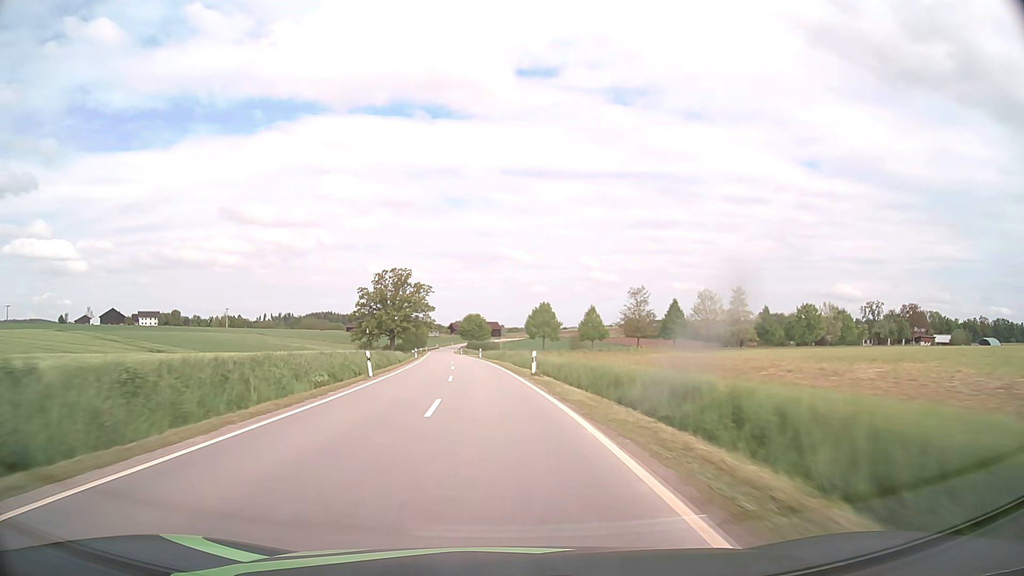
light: Day
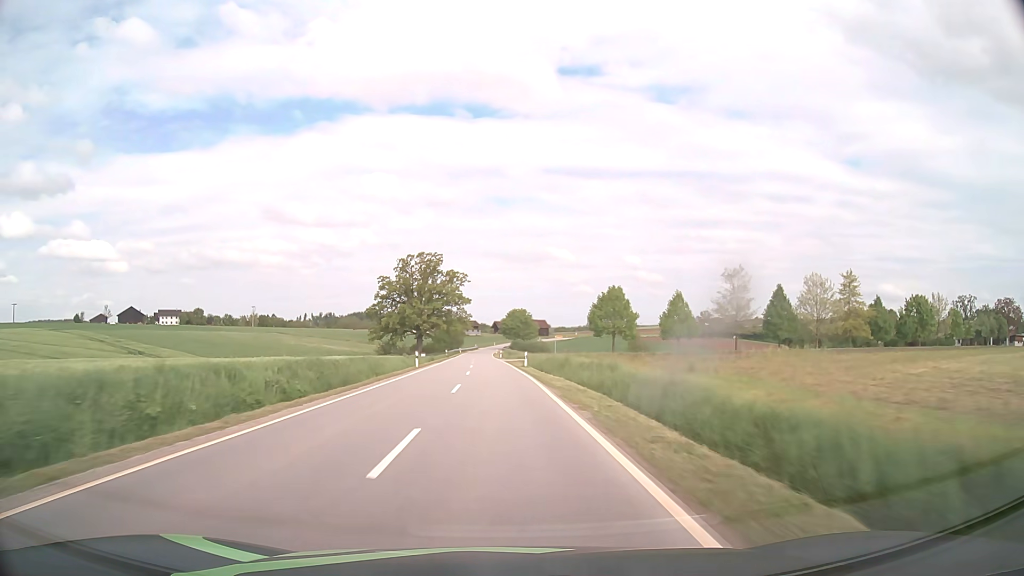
(-1.2, +30.0) m; -4°
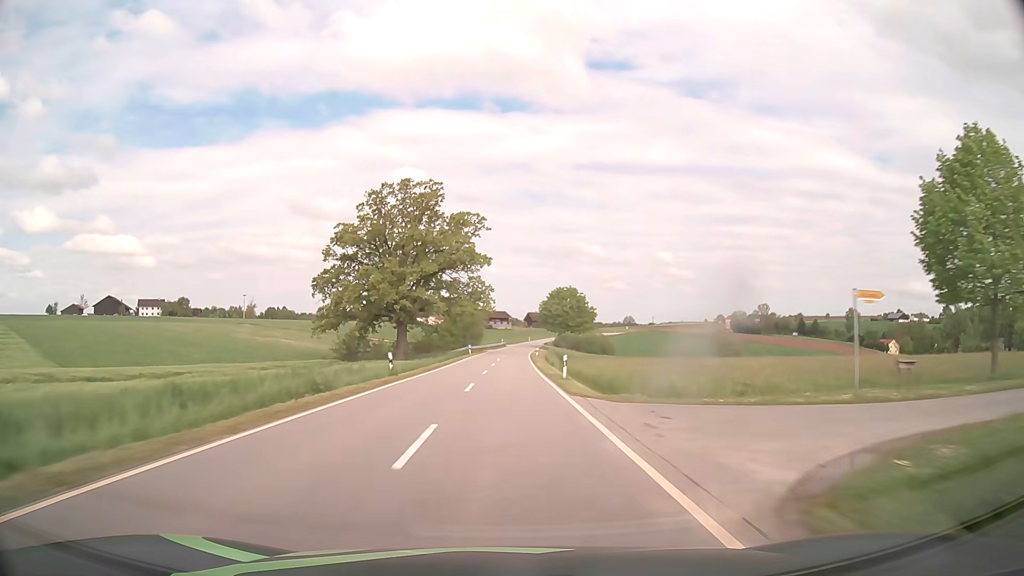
(-1.8, +60.6) m; -3°
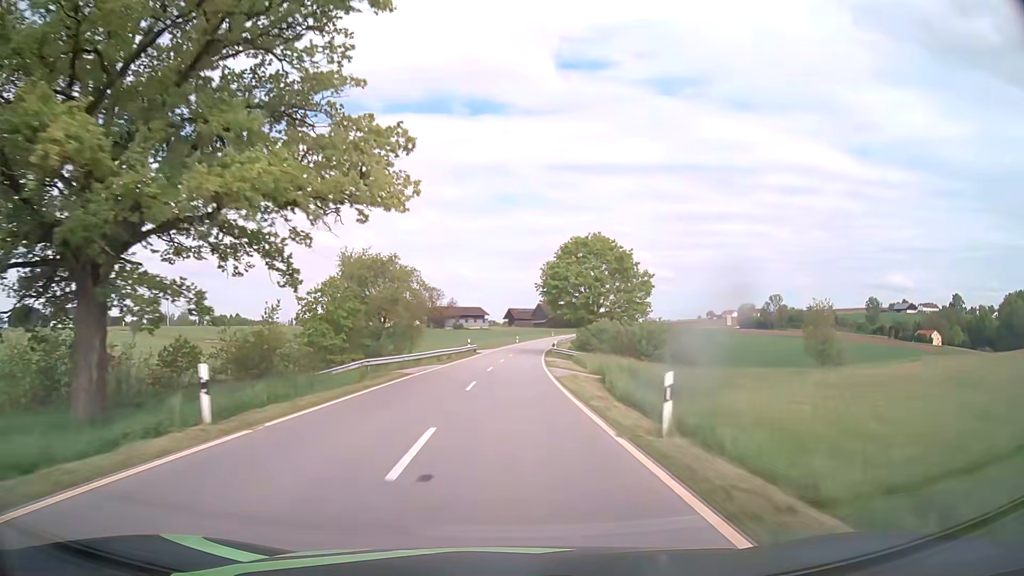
(+0.6, +61.7) m; +2°
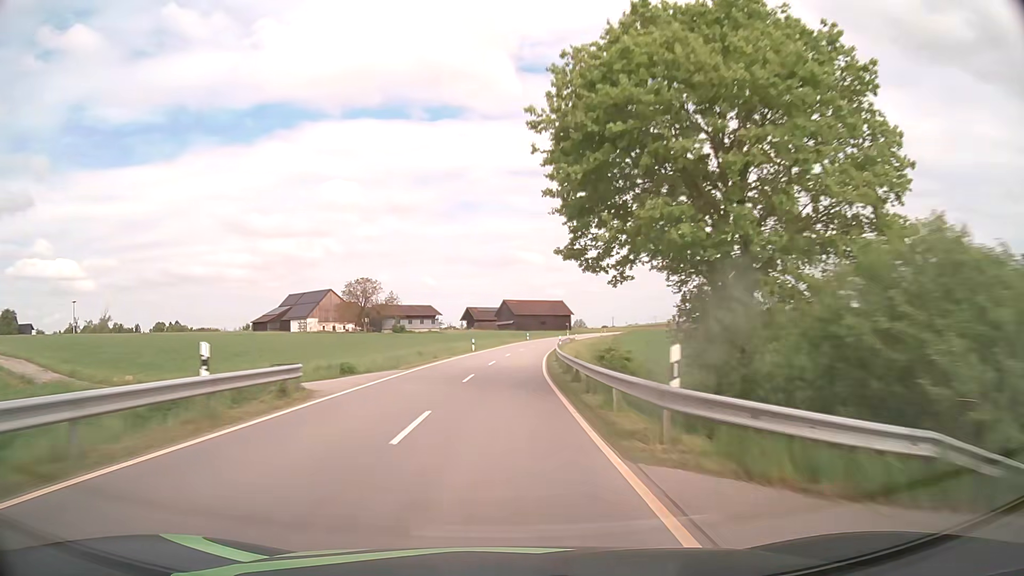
(+1.2, +46.5) m; +3°
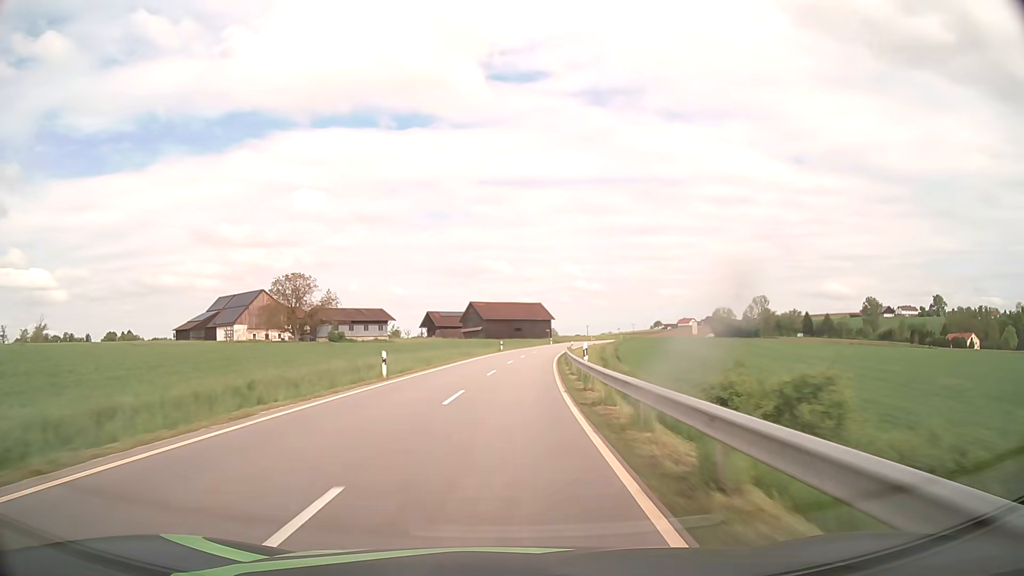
(+0.6, +30.9) m; +2°
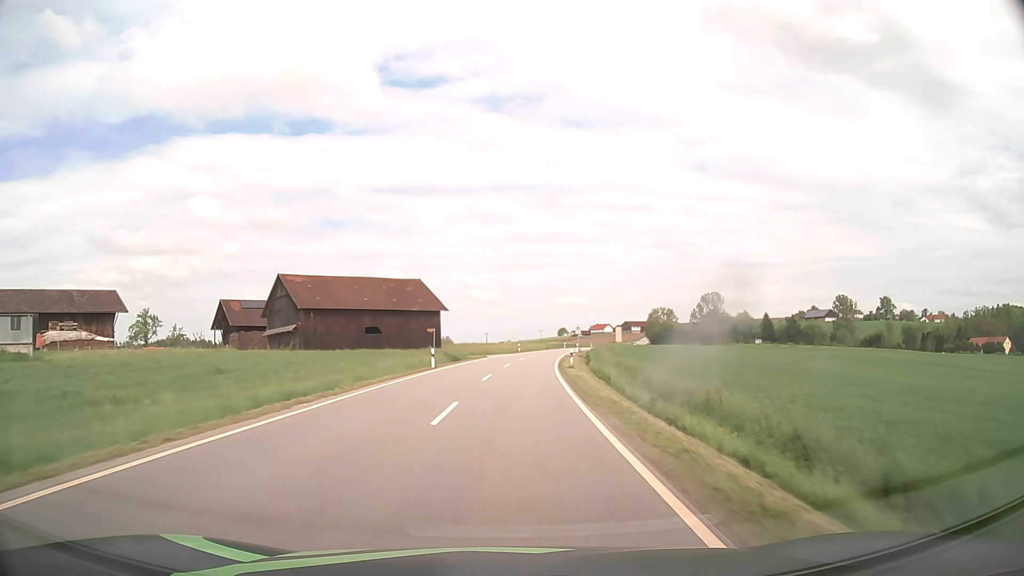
(+5.7, +76.1) m; +9°
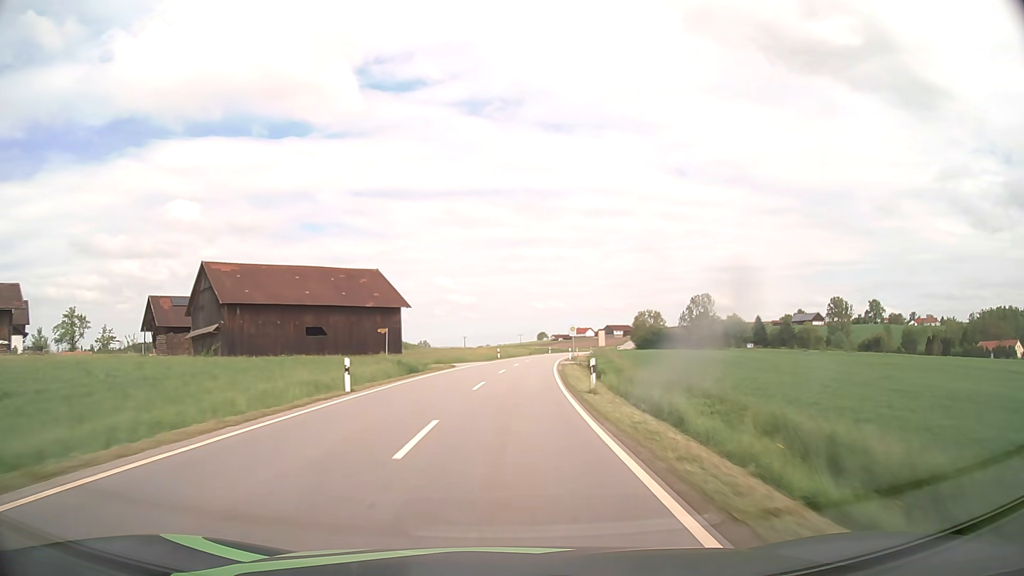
(+0.2, +15.1) m; +2°
(0, +10) (0, +20) (+1, +30) (+2, +40) (+2, +50) (+4, +60) (+5, +70) (+6, +80) (+8, +90) (+9, +99) m
